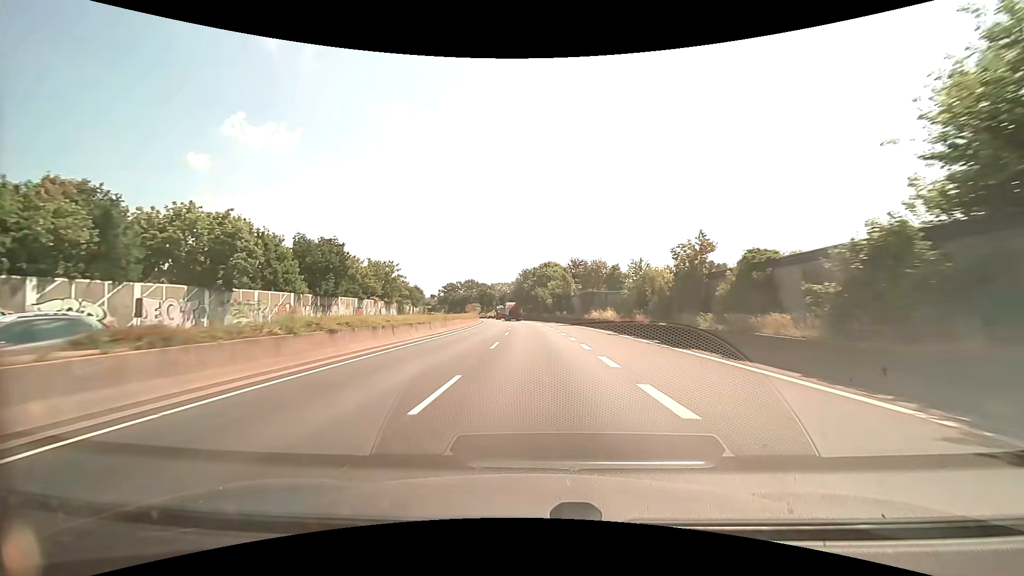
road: trunk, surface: asphalt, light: Day
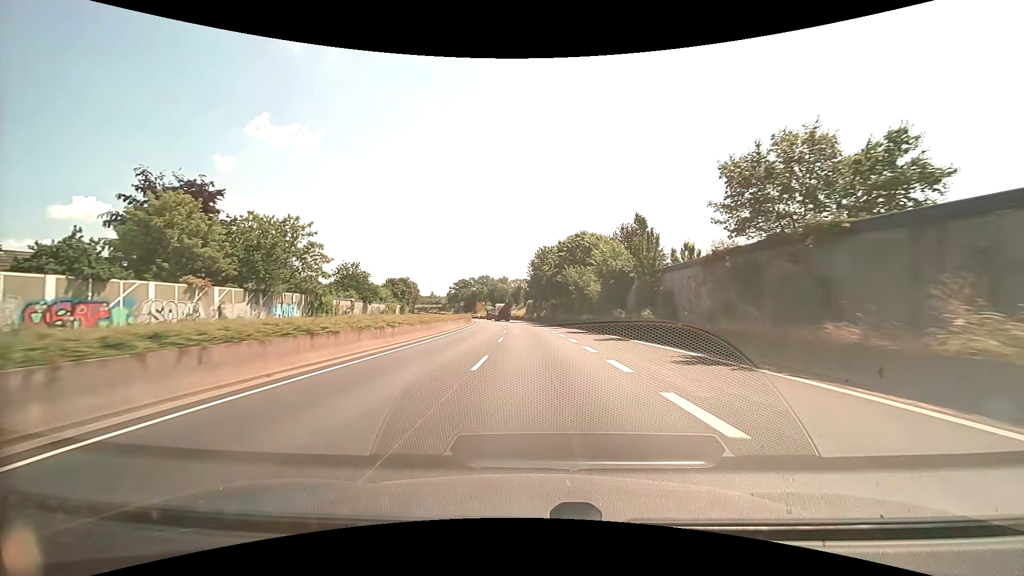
(-0.6, +43.2) m; -2°
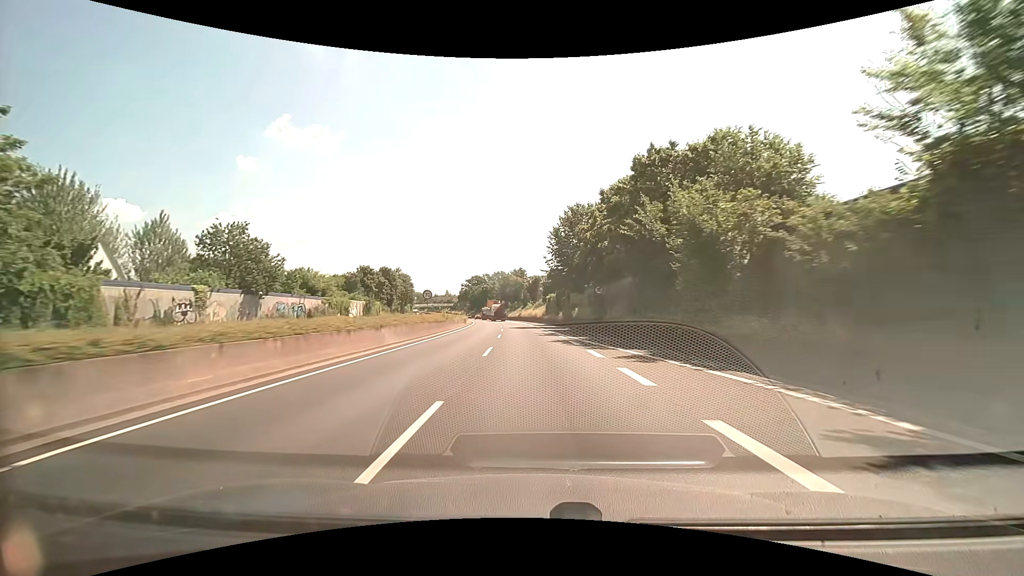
(-0.7, +32.4) m; -2°
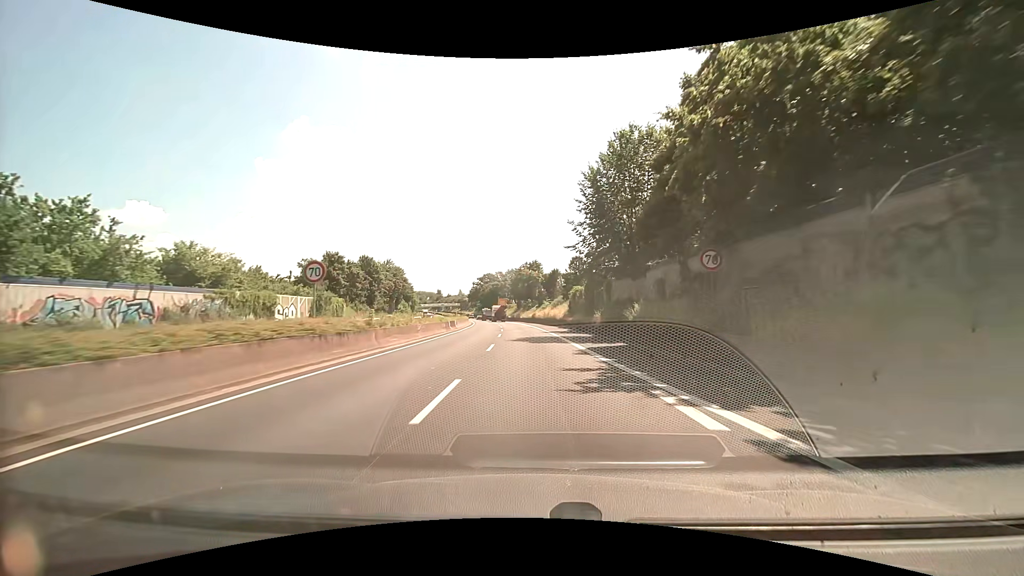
(-0.4, +21.6) m; -2°
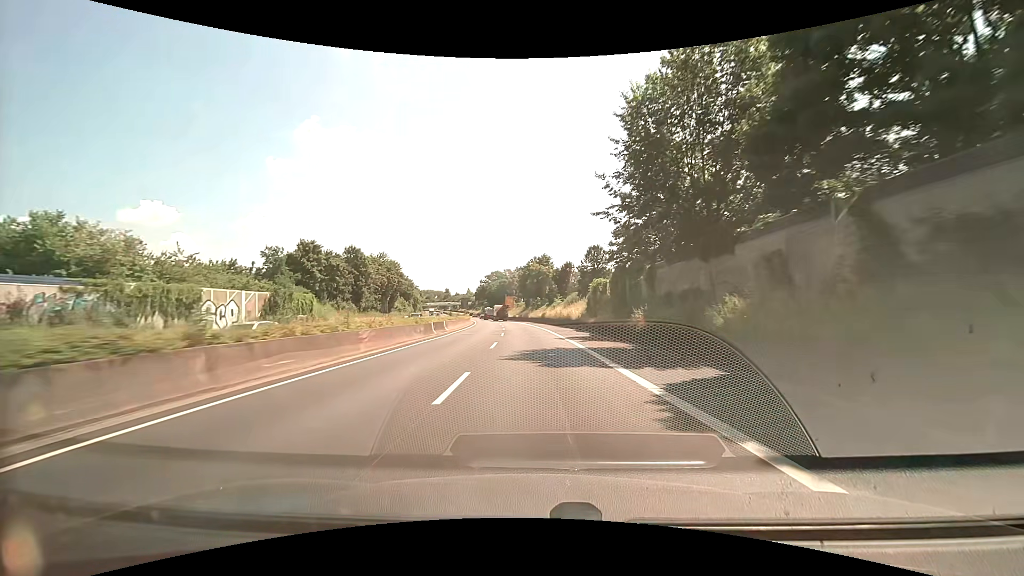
(-0.1, +10.8) m; -1°
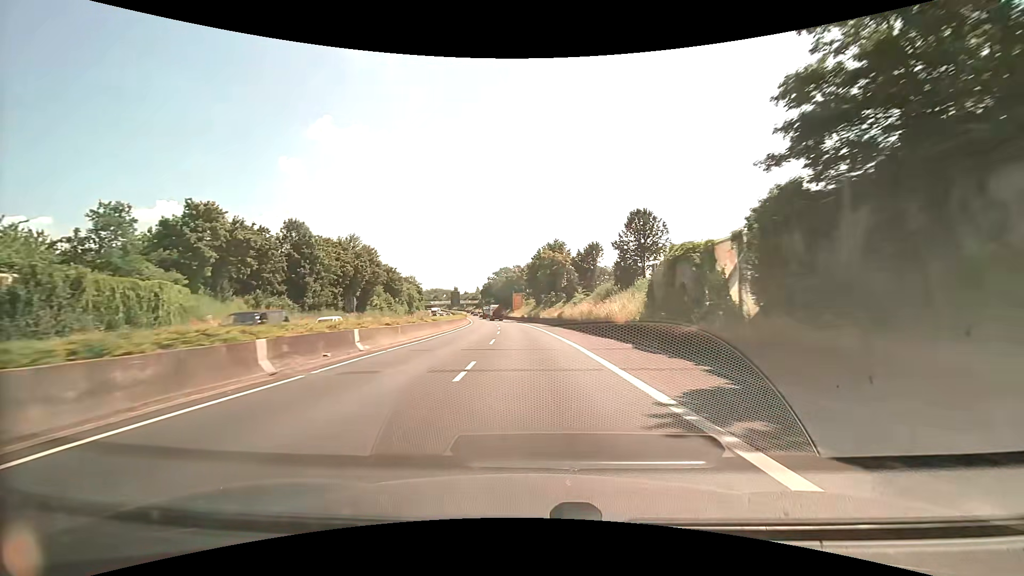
(-0.3, +21.6) m; -1°
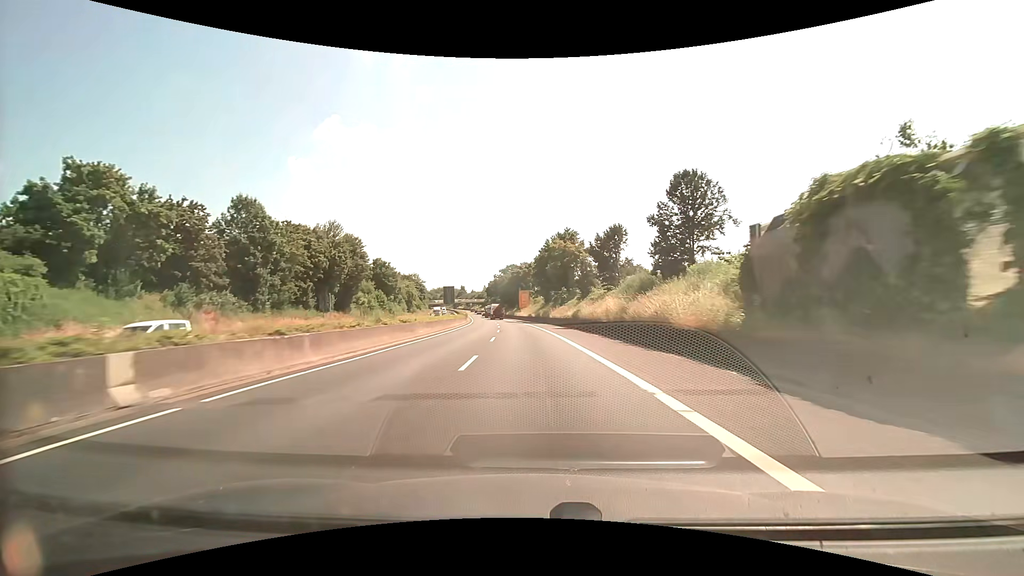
(-0.1, +10.8) m; -1°
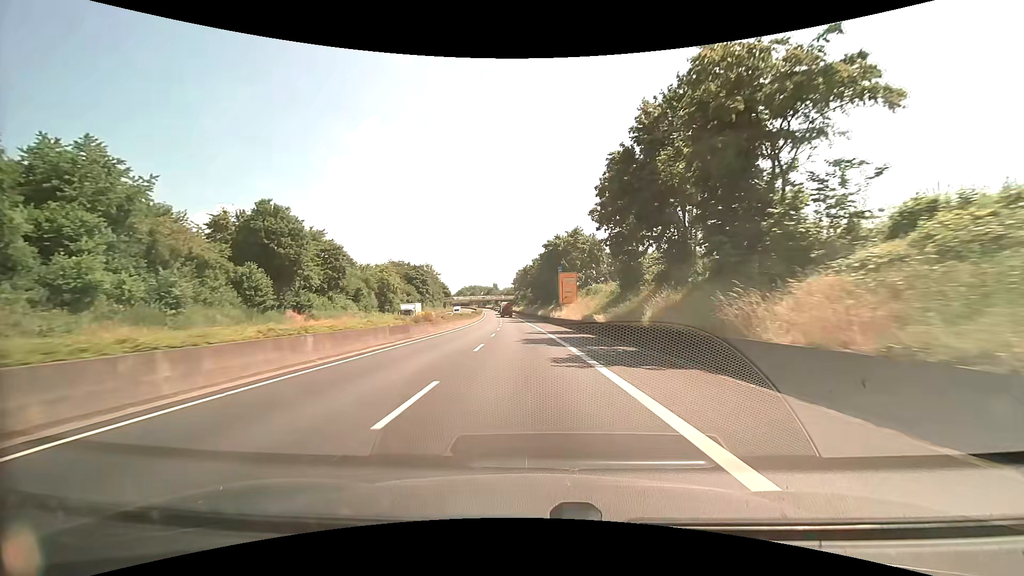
(-2.1, +53.8) m; -5°
(0, +10) (0, +20) (-1, +30) (-1, +40) (-2, +50) (-2, +60) (-3, +70) (-4, +80) (-4, +90) (-5, +100) m
